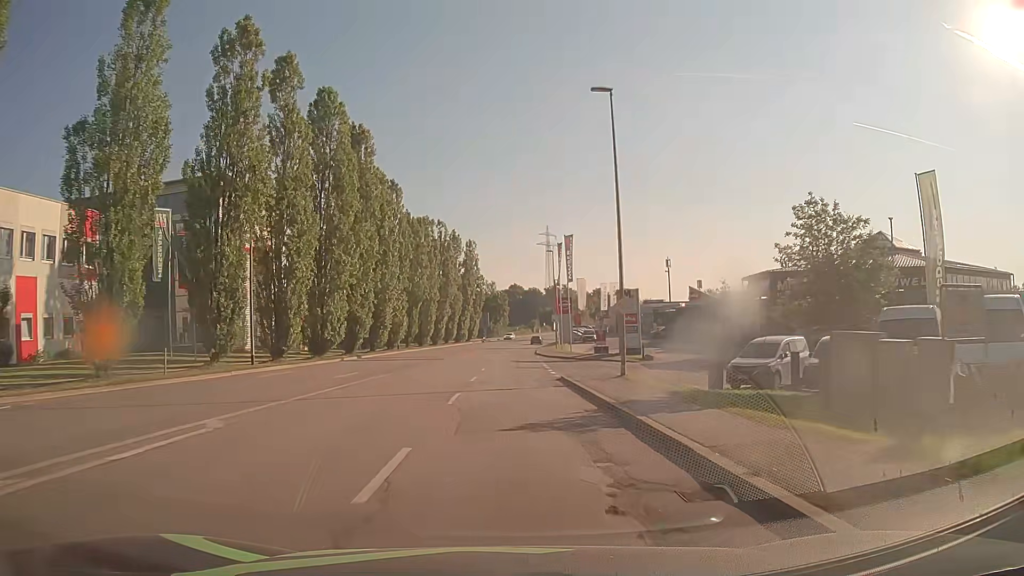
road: tertiary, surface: asphalt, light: Day
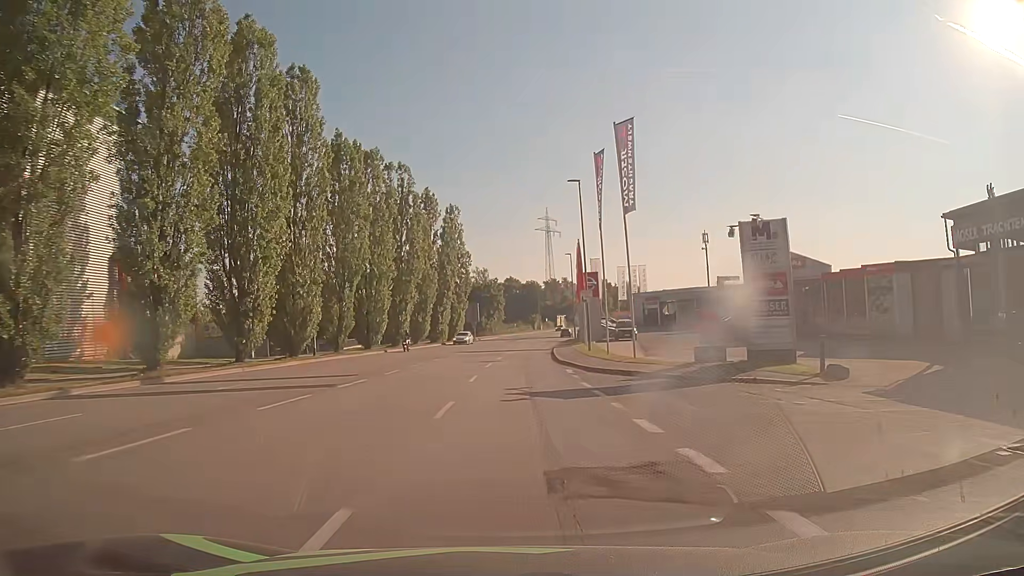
(-0.1, +30.4) m; +1°
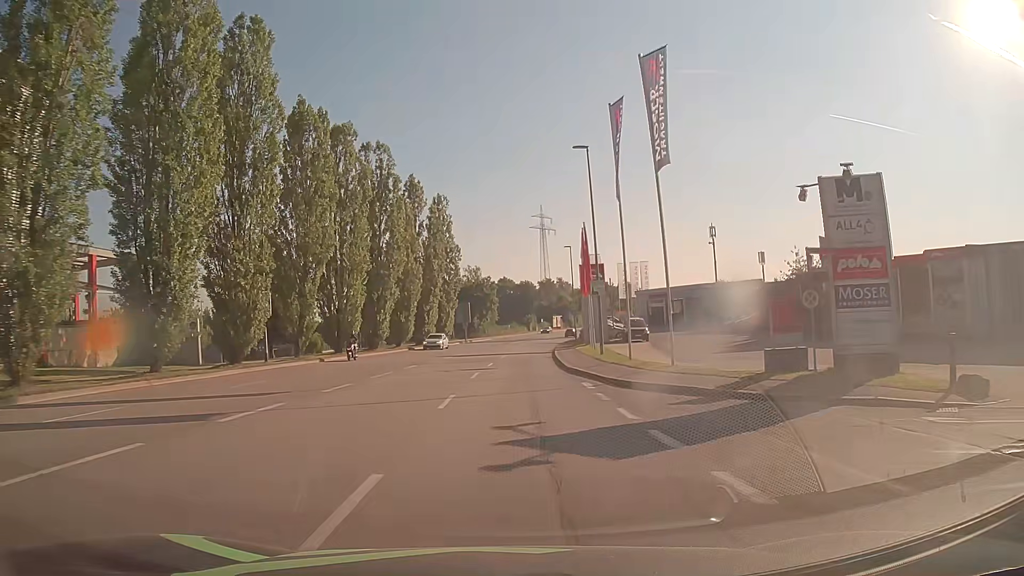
(0.0, +7.6) m; 0°
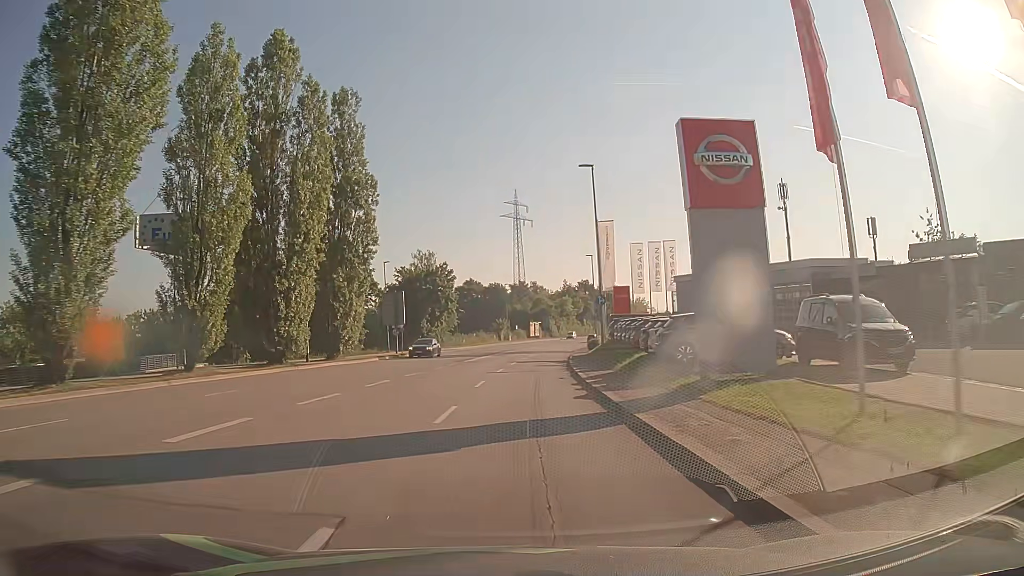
(+0.8, +37.9) m; +3°
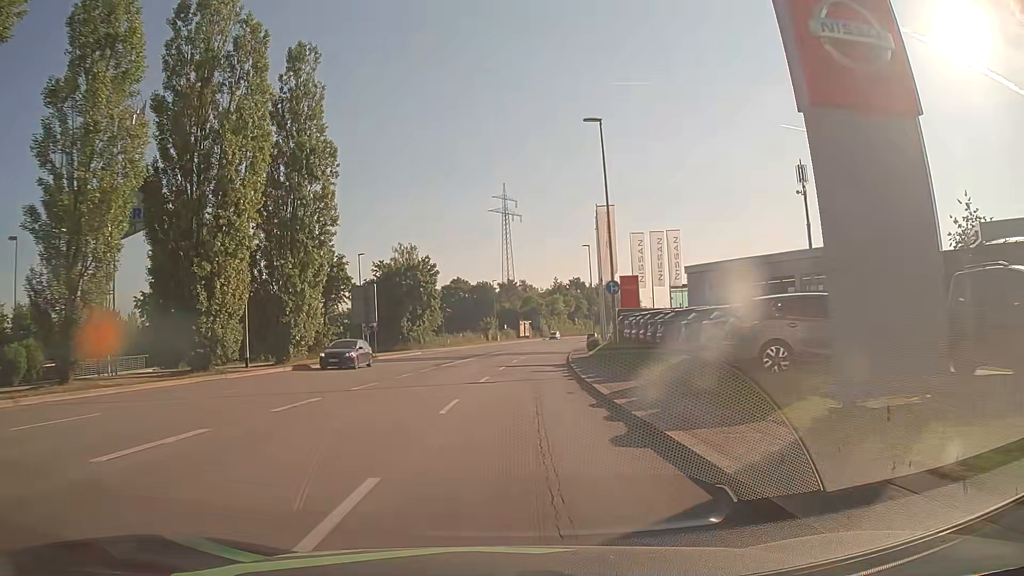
(+0.1, +7.6) m; +1°
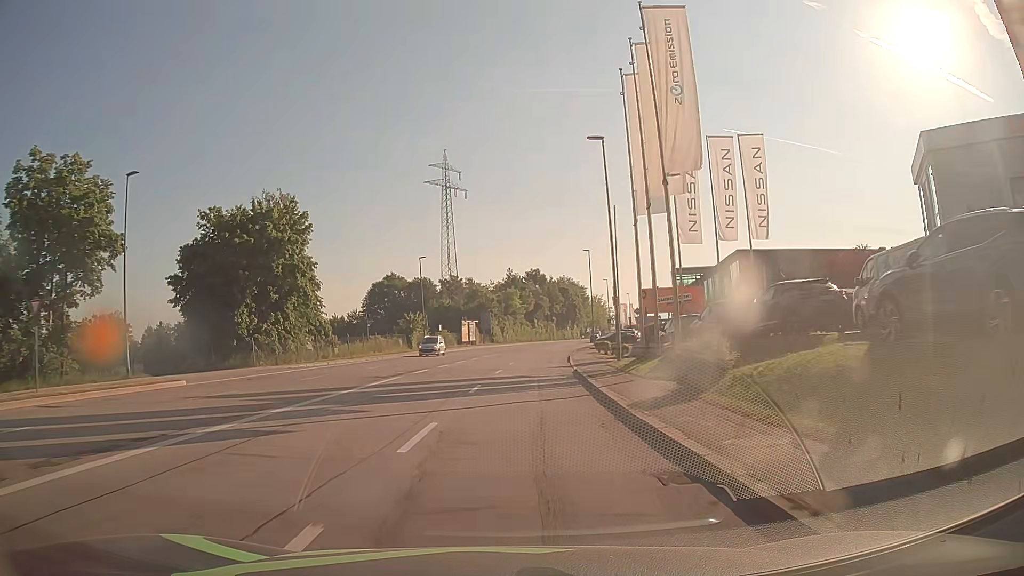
(+1.5, +38.1) m; +4°
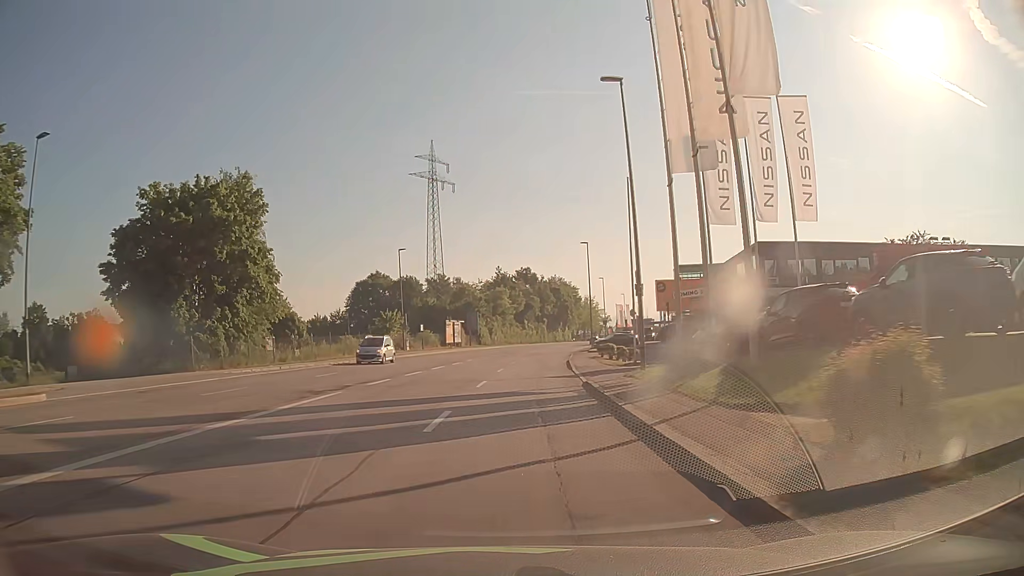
(+0.1, +7.6) m; +1°
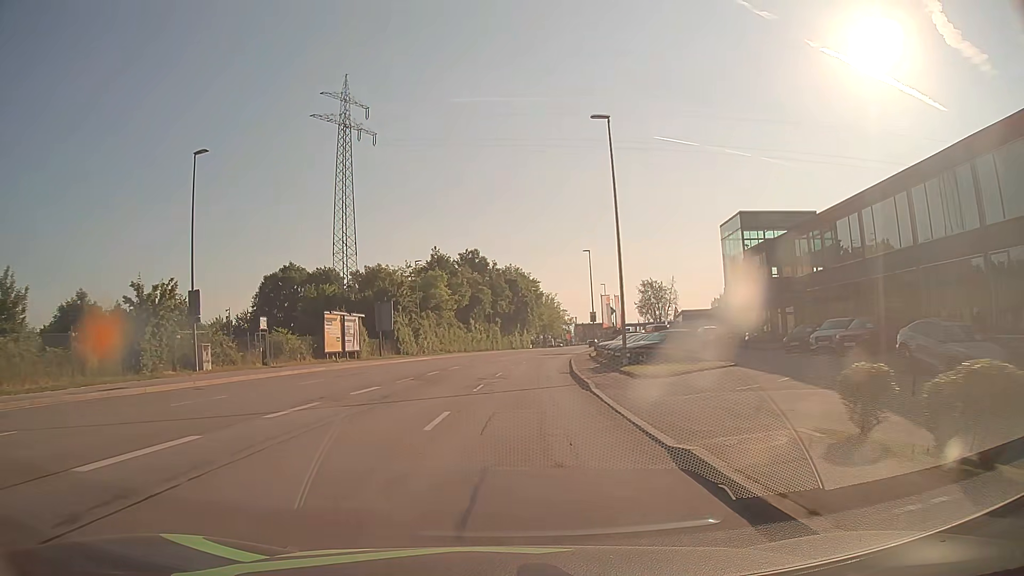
(+1.5, +37.9) m; +4°
(0, +10) (0, +20) (+1, +30) (+1, +40) (+2, +50) (+4, +60) (+5, +70) (+6, +80) (+8, +90) (+10, +99) m
